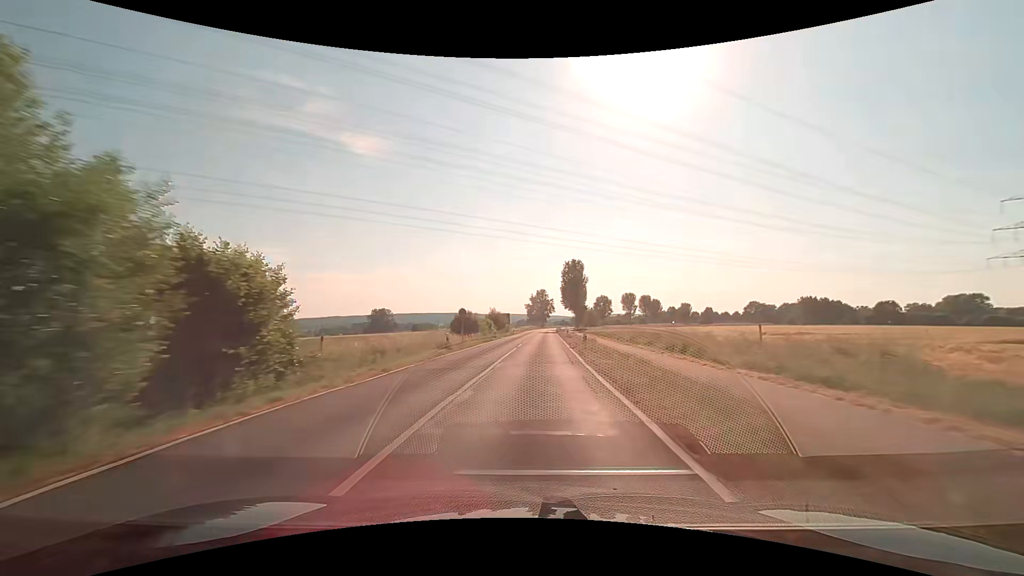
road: secondary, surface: asphalt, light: Day
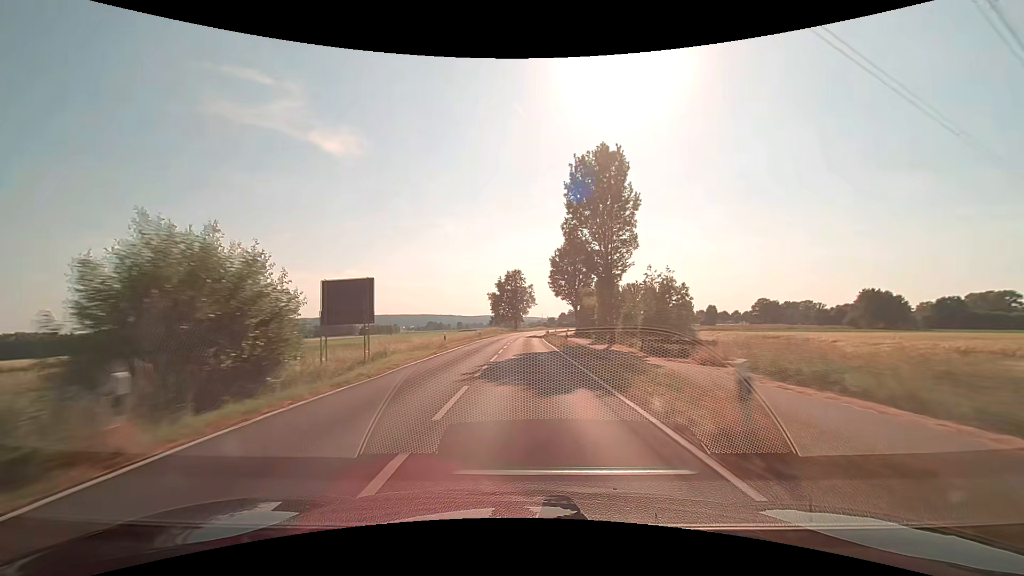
(+3.3, +72.7) m; +3°
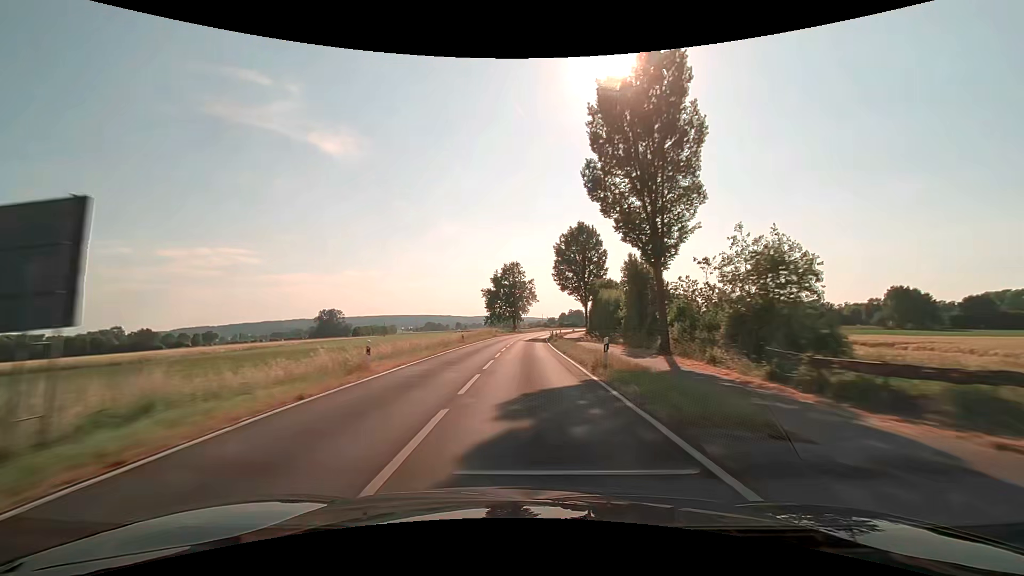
(0.0, +15.1) m; 0°
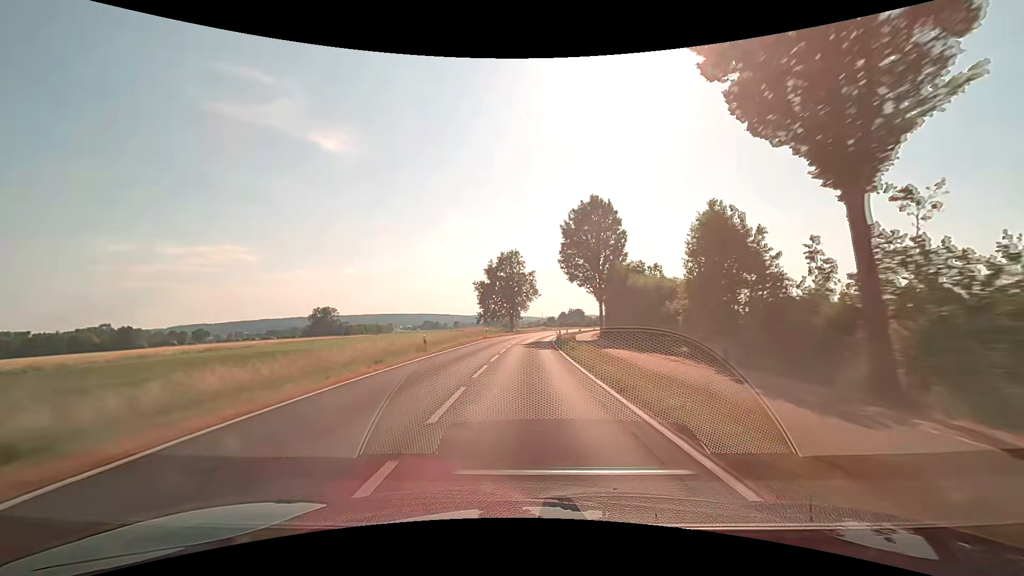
(0.0, +15.2) m; 0°
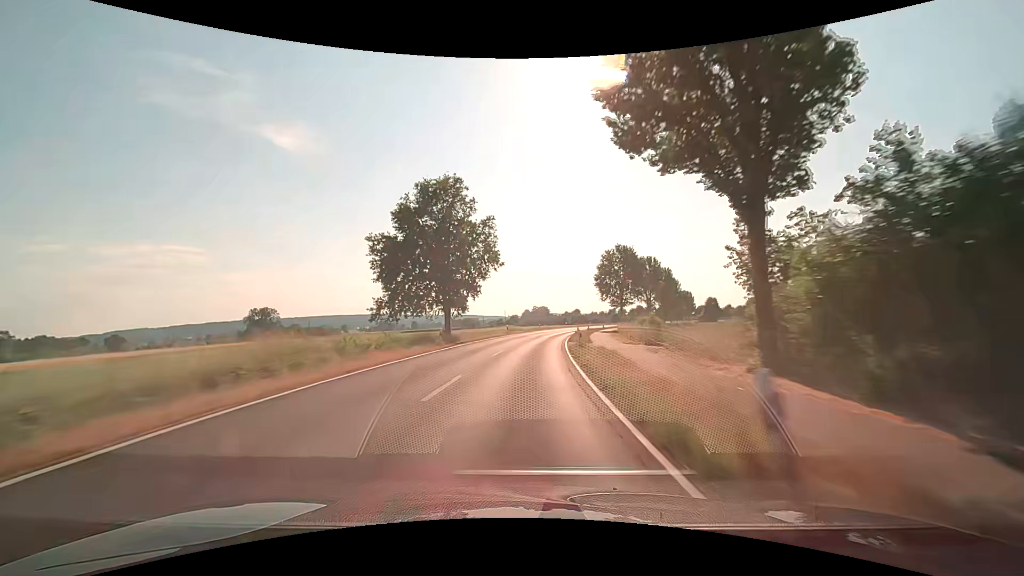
(+1.2, +46.1) m; +4°
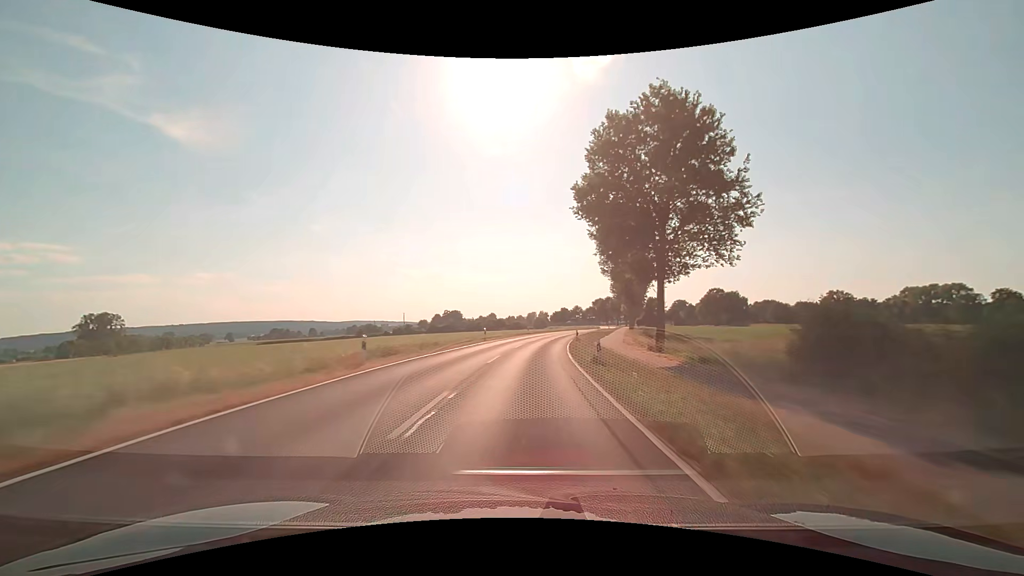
(+4.7, +62.0) m; +9°
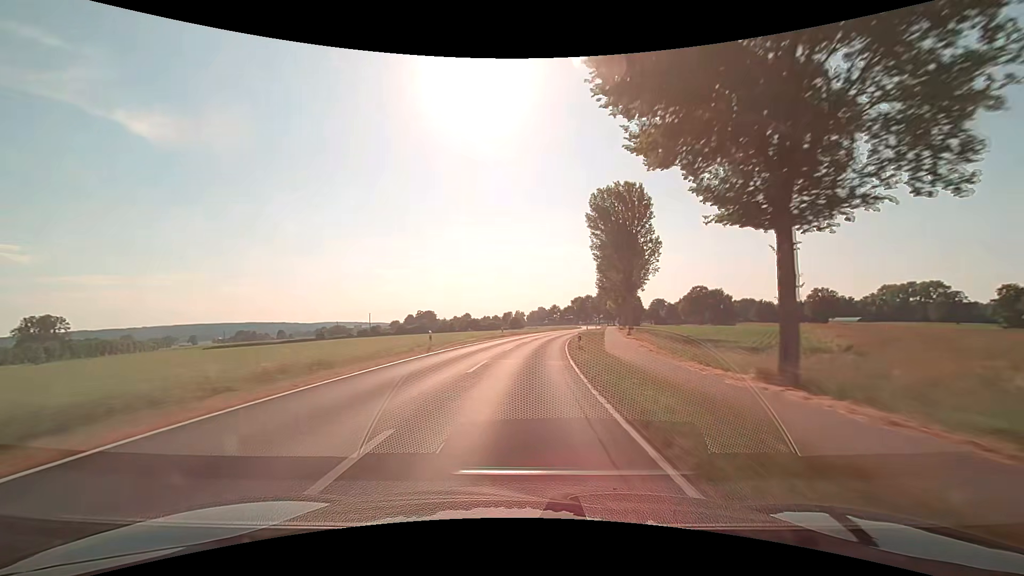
(+0.4, +15.6) m; +3°
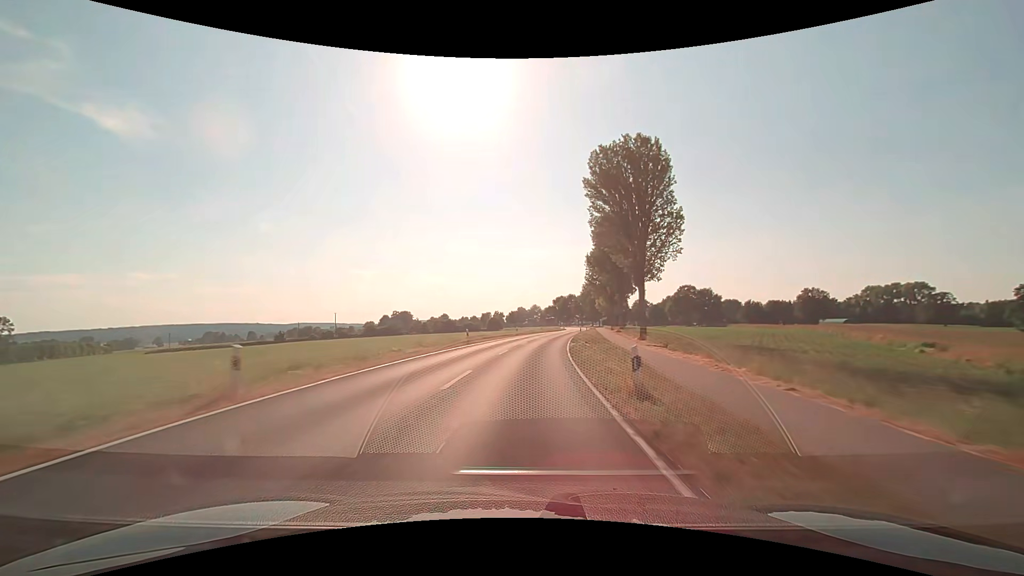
(+0.3, +15.6) m; +2°
(0, +10) (+1, +20) (+1, +30) (+2, +40) (+3, +50) (+5, +60) (+6, +70) (+8, +80) (+10, +89) (+11, +99) m
